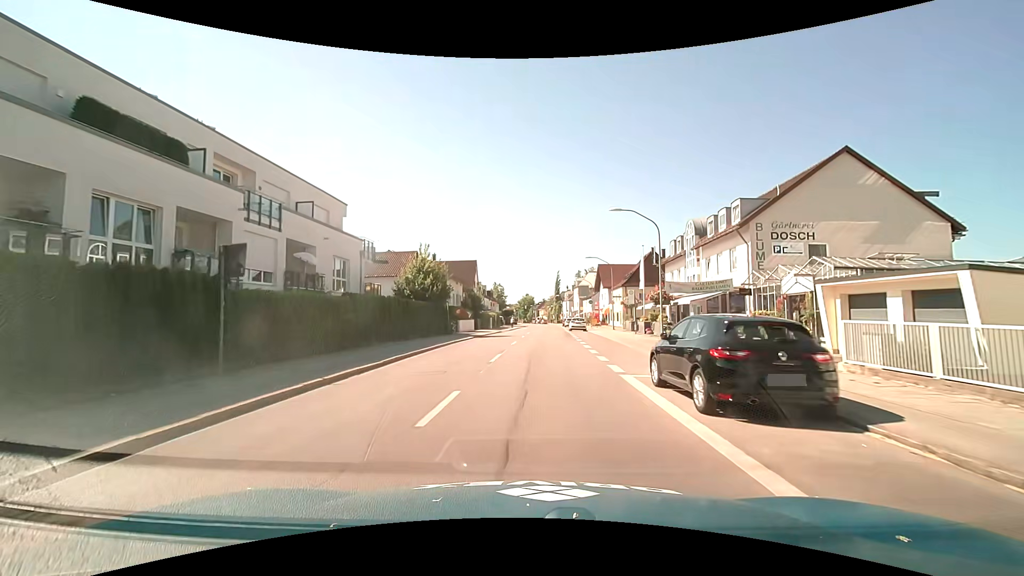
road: secondary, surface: asphalt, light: Day
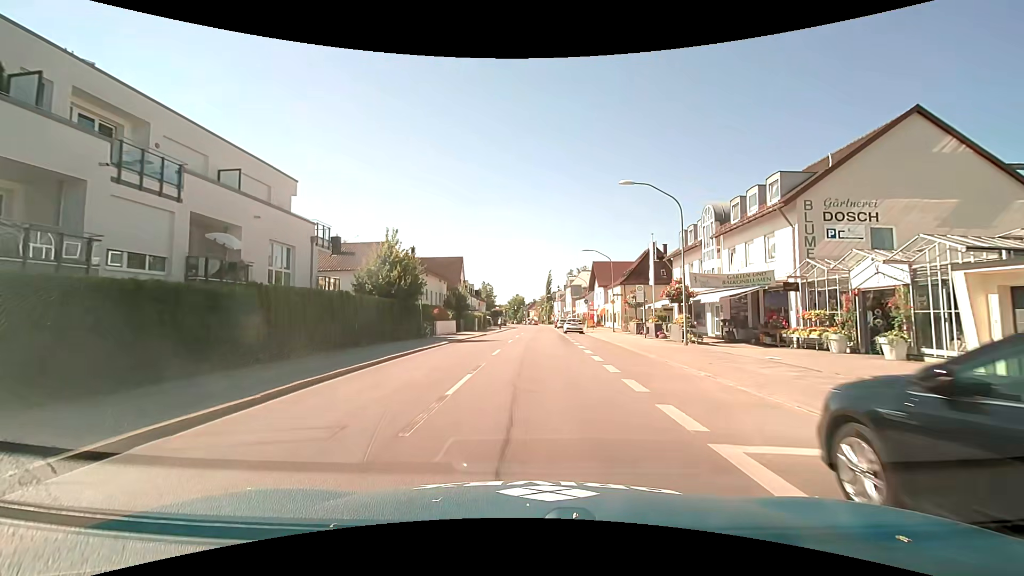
(+0.1, +6.5) m; +1°
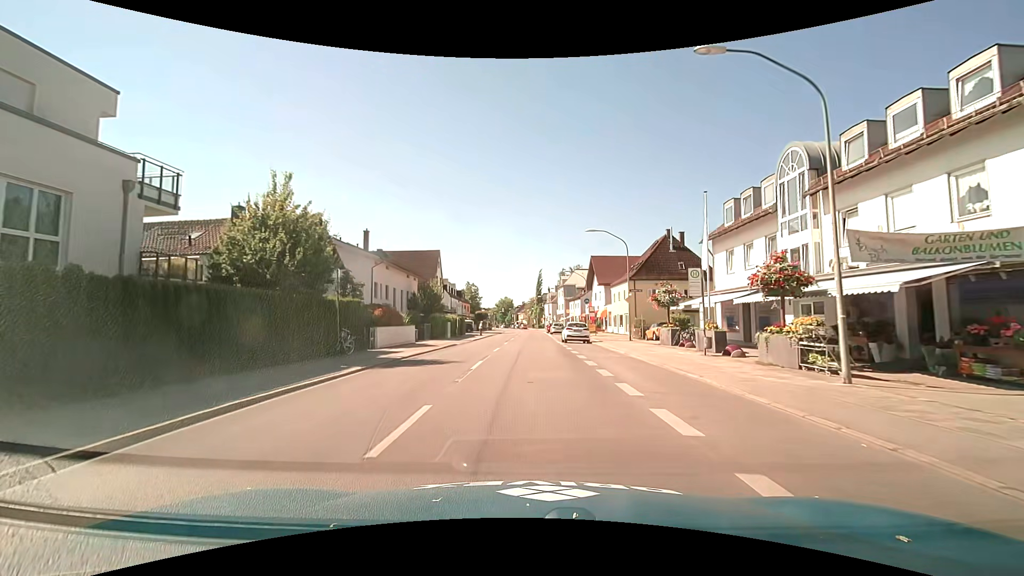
(+0.1, +12.8) m; +1°
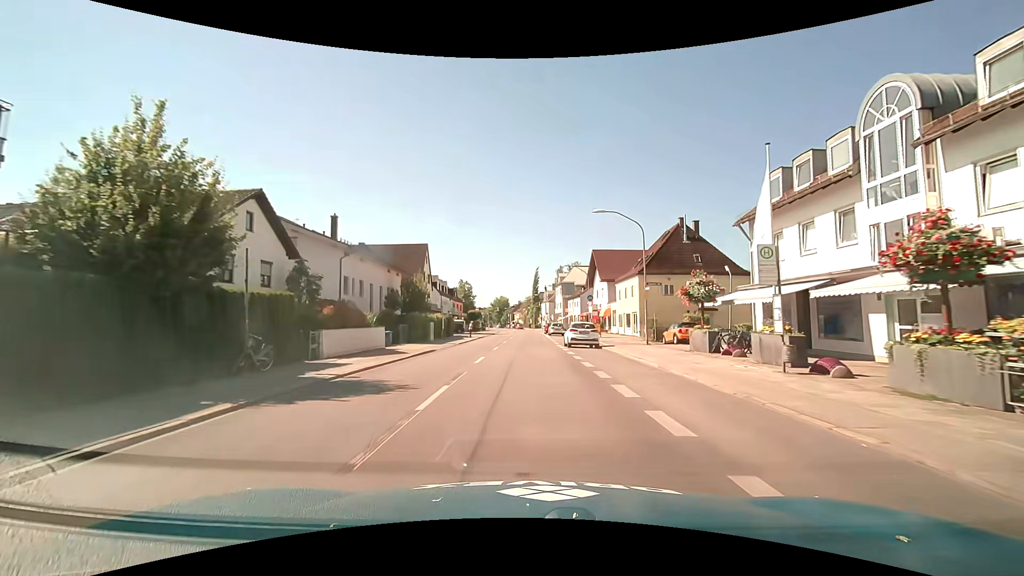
(0.0, +6.4) m; 0°
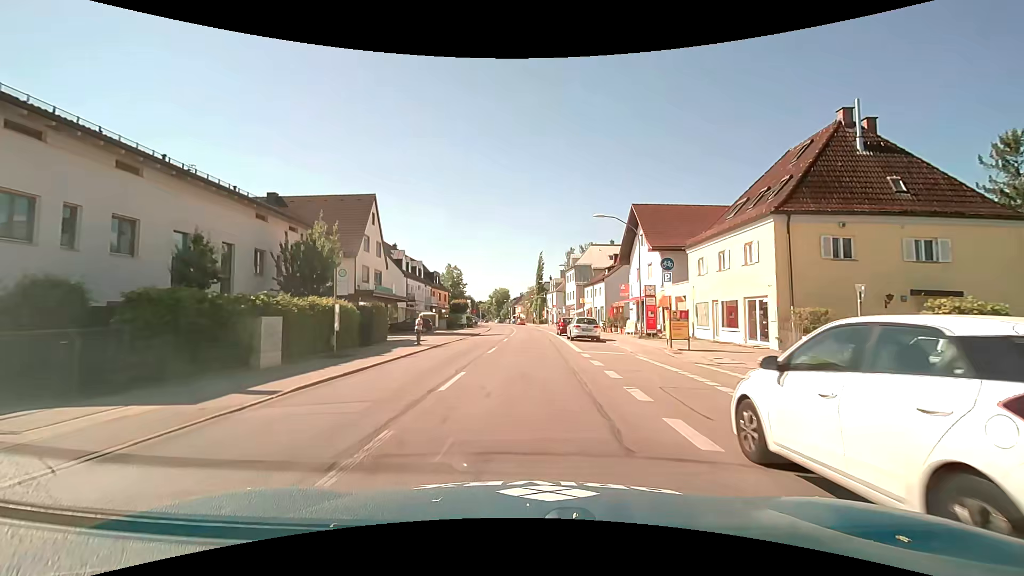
(-0.2, +25.4) m; 0°
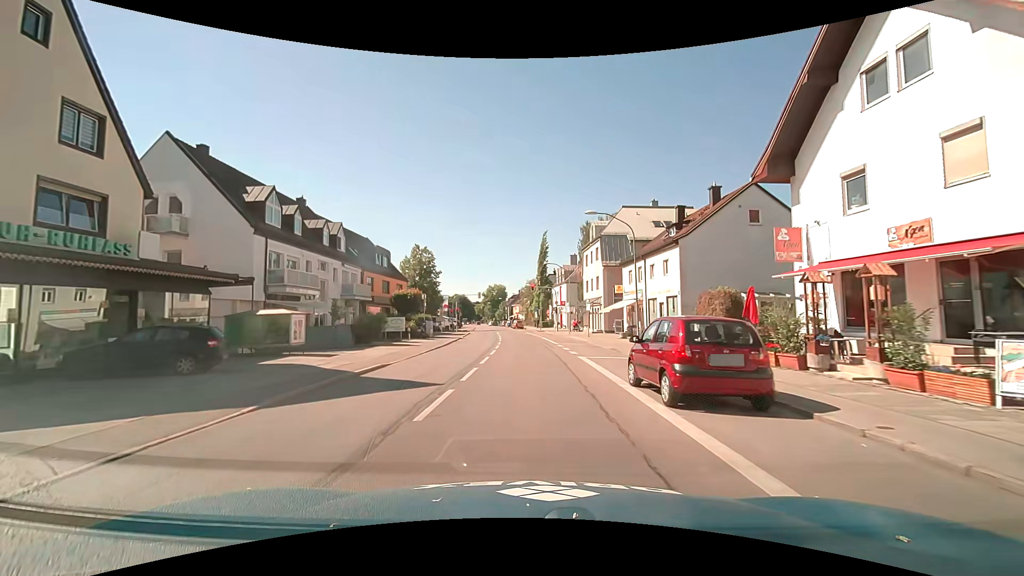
(+0.1, +31.3) m; 0°
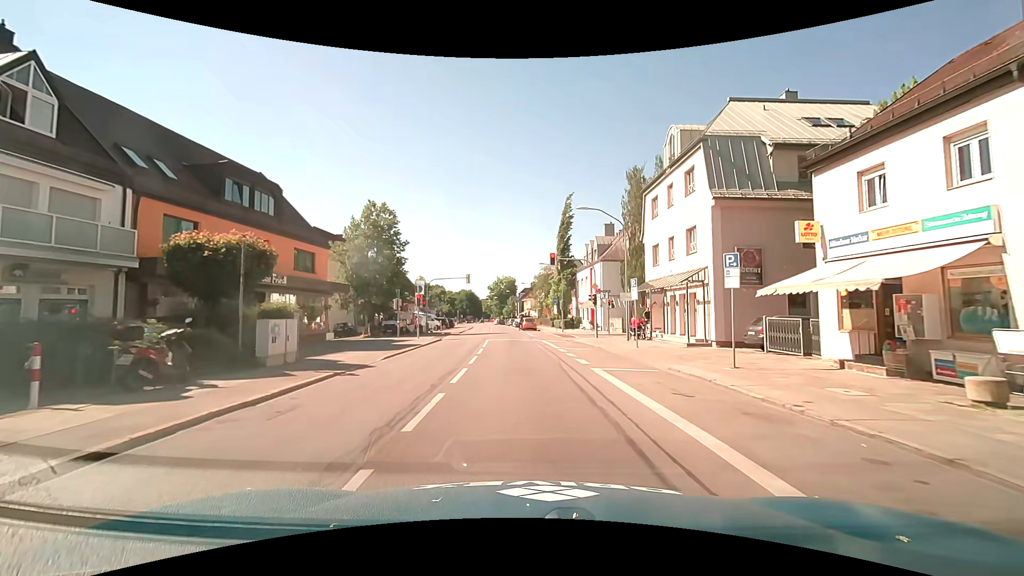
(-0.3, +27.8) m; -1°
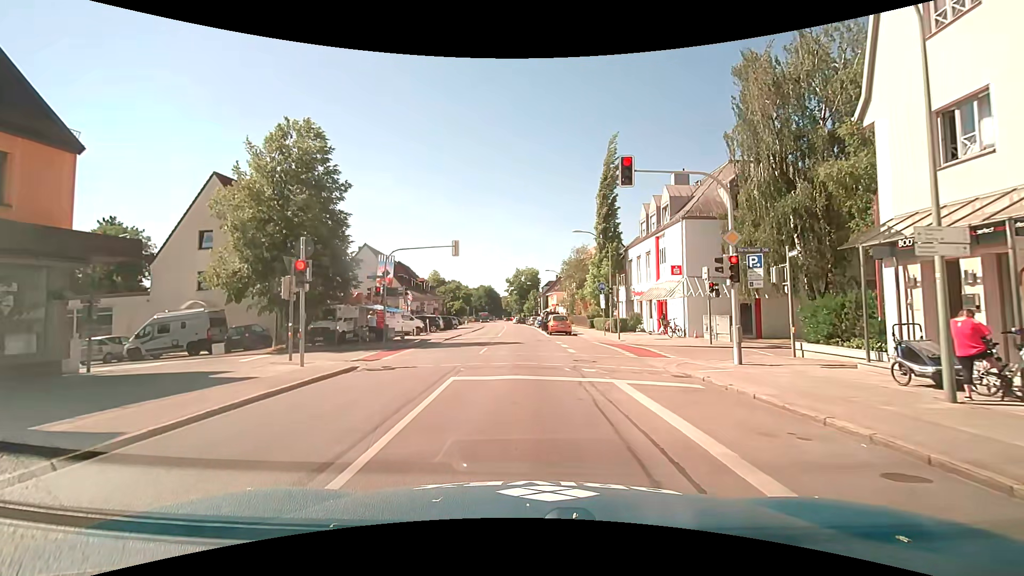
(-0.5, +21.1) m; -2°
